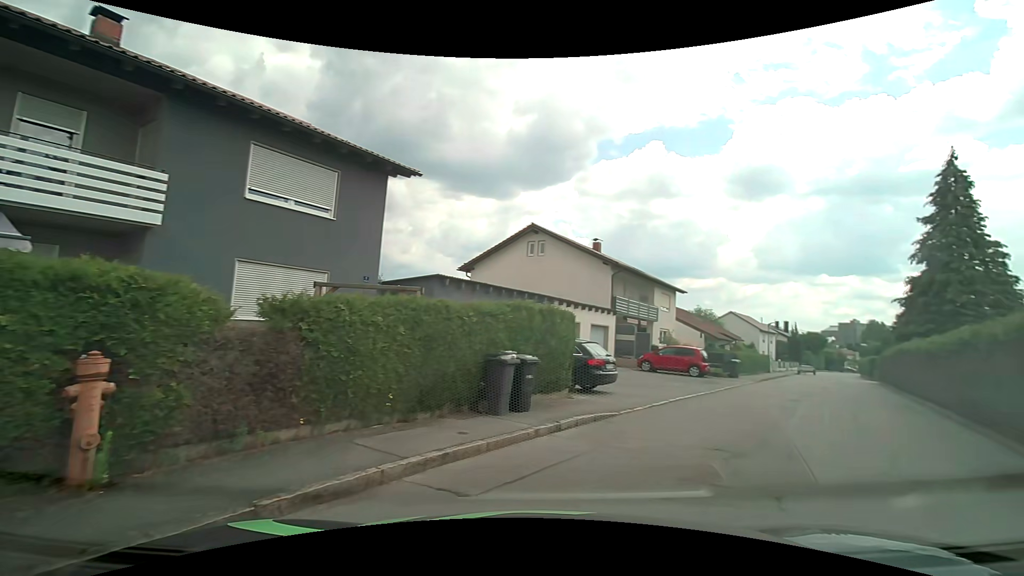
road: residential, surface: asphalt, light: Day
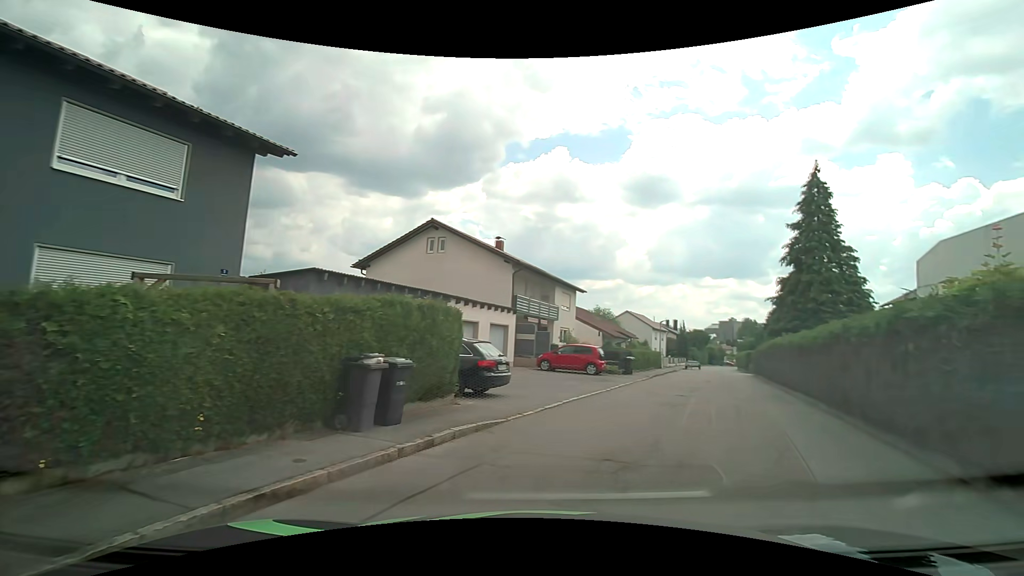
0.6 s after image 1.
(+0.1, +1.2) m; +9°
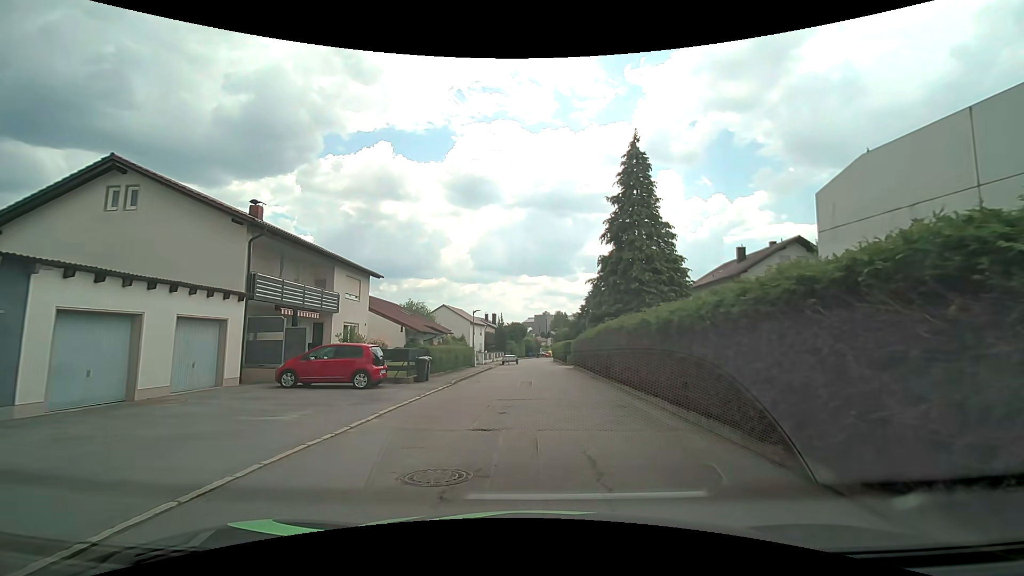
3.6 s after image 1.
(+2.1, +8.5) m; +19°
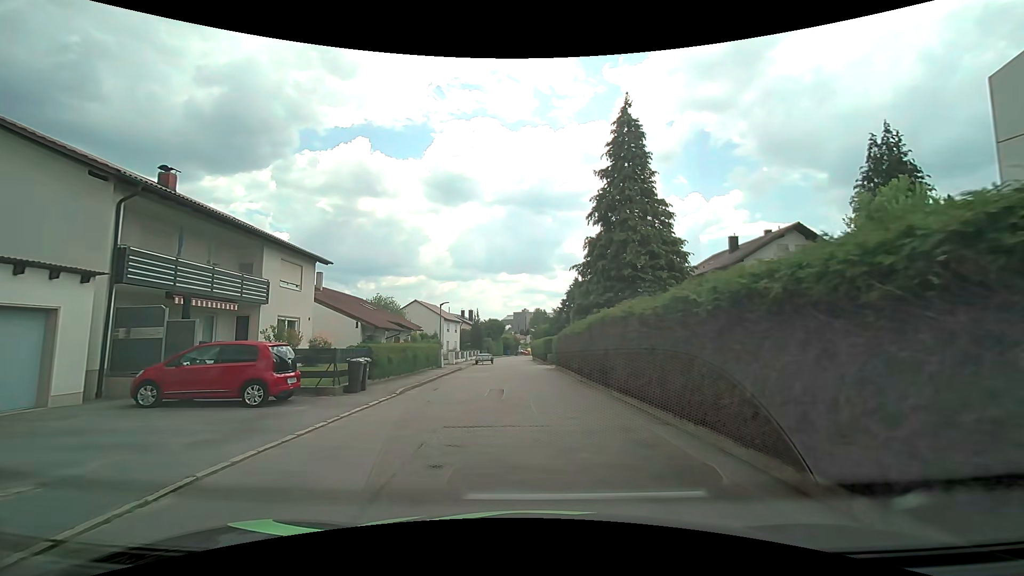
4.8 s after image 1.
(+0.1, +5.0) m; +1°
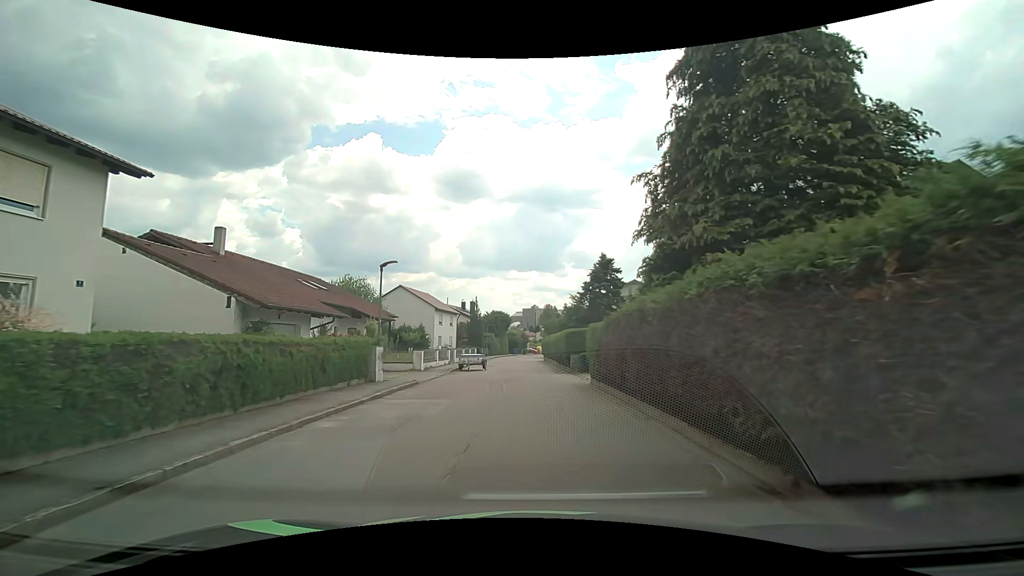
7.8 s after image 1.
(+0.2, +15.1) m; +1°
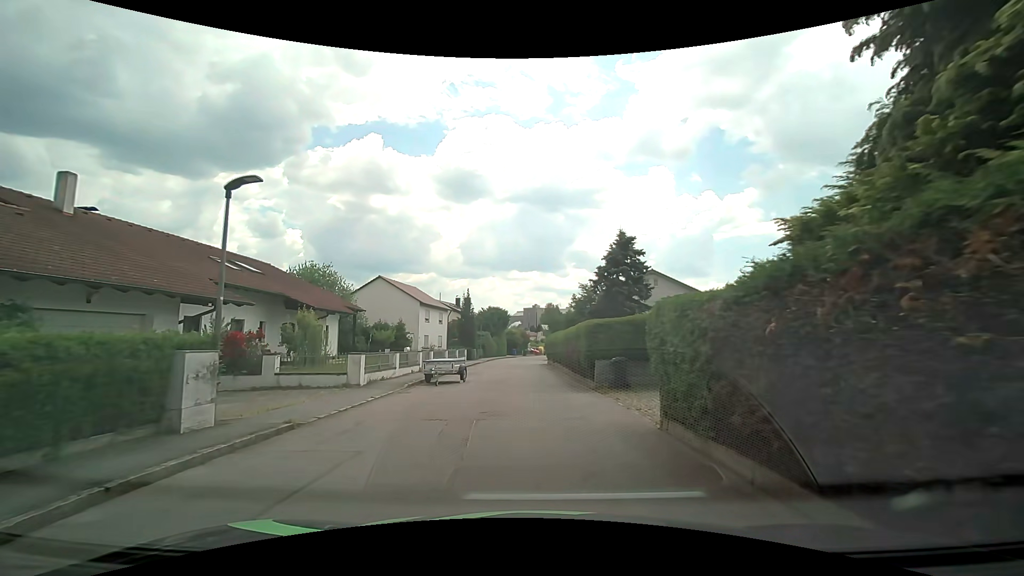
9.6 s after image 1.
(0.0, +9.2) m; 0°
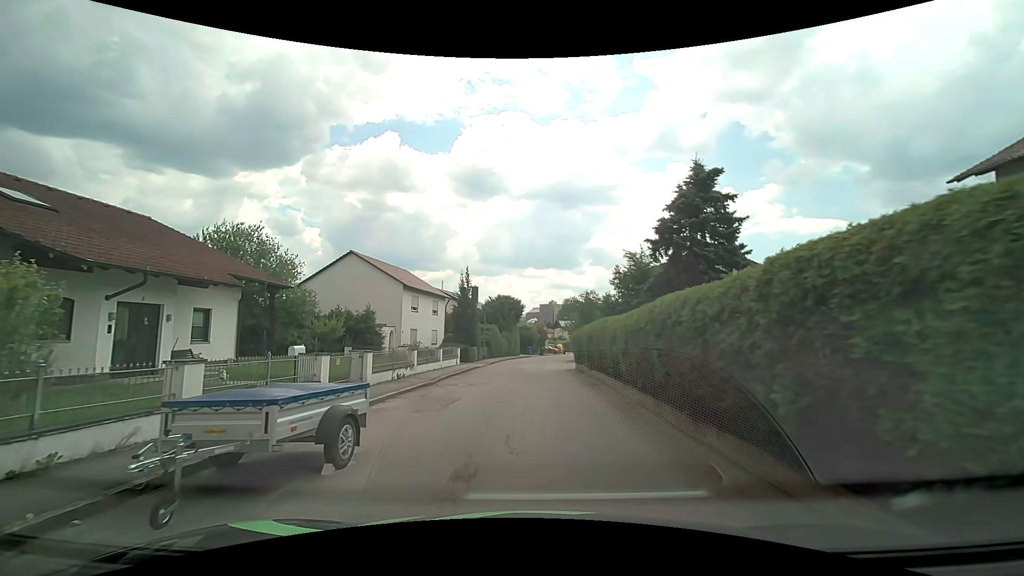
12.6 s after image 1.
(-0.1, +13.6) m; -1°
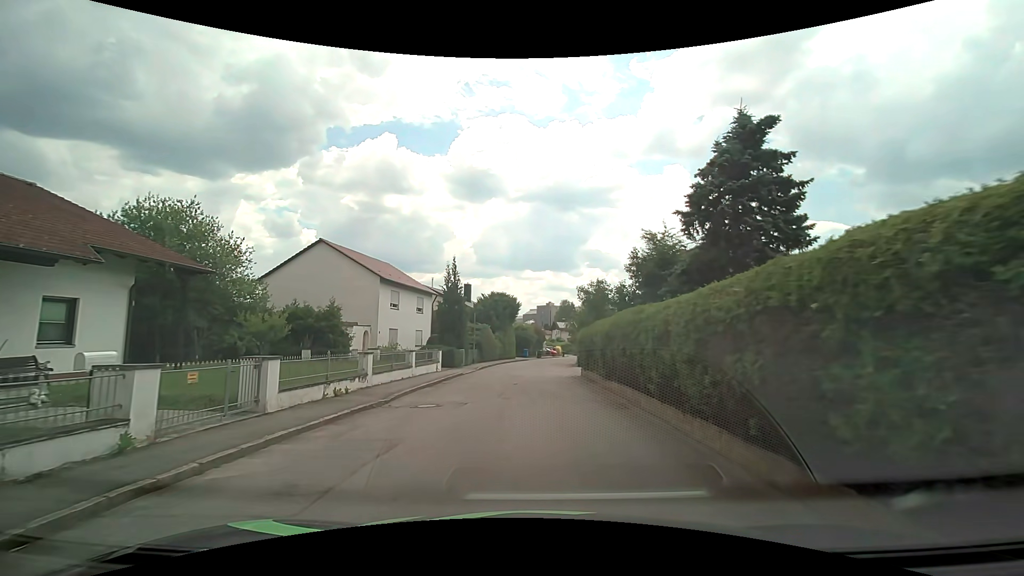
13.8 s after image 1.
(0.0, +5.6) m; 0°
